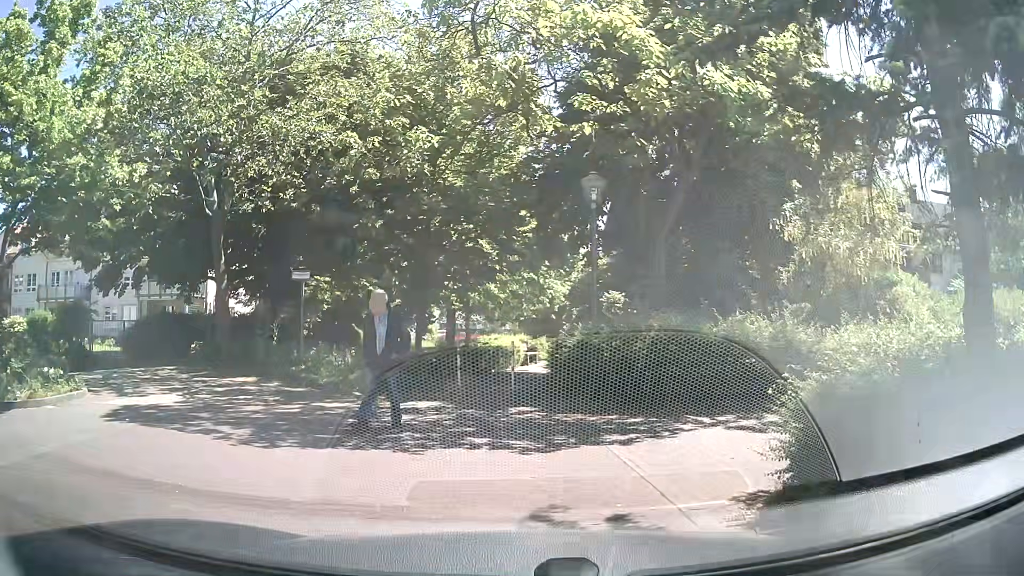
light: Day
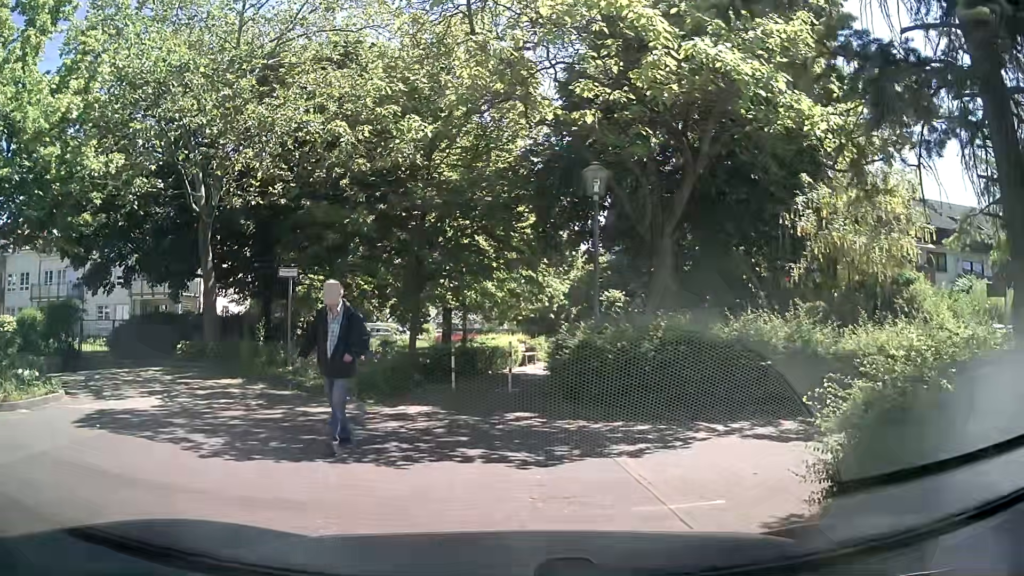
(0.0, +0.8) m; 0°
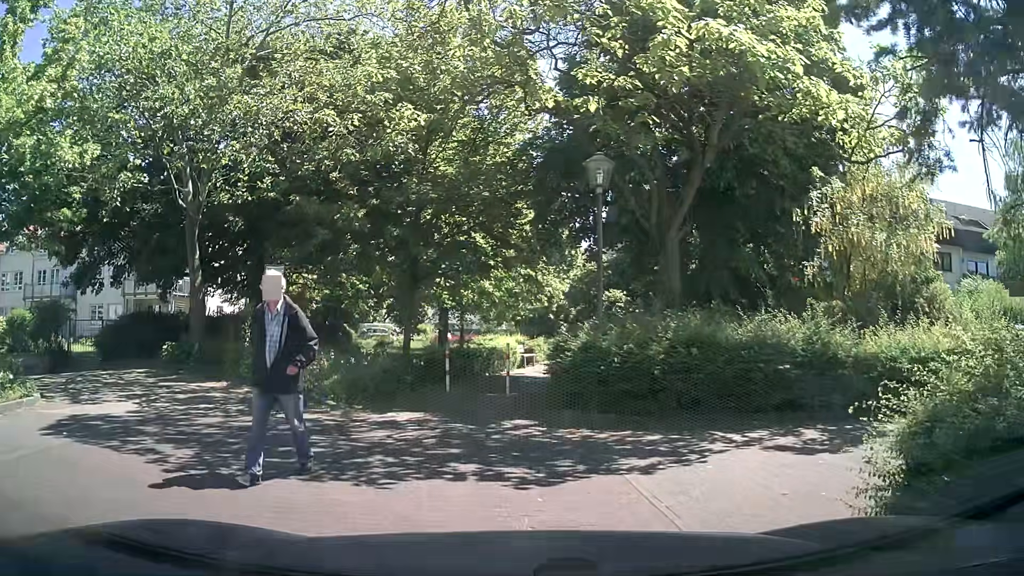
(0.0, +0.8) m; 0°
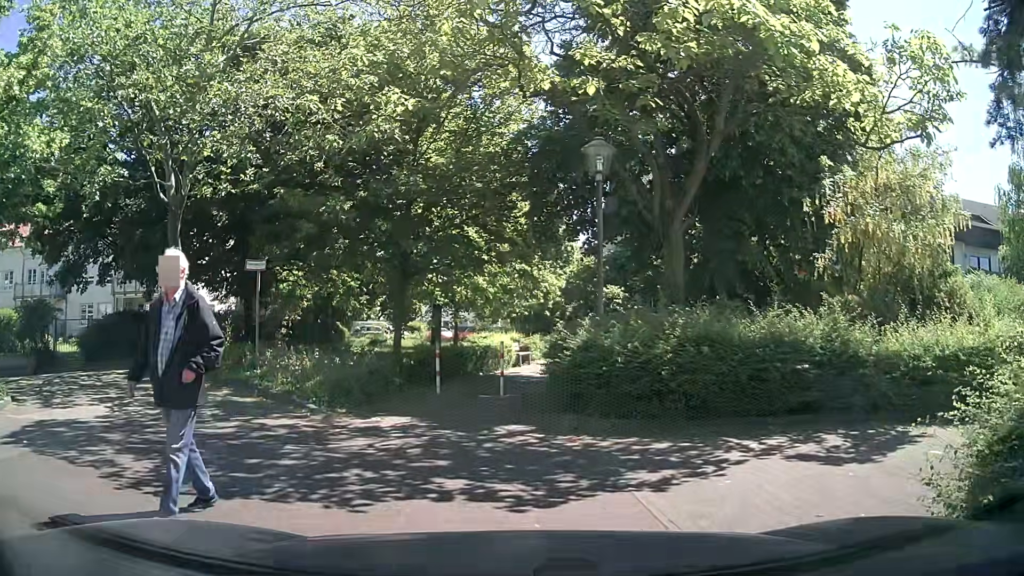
(0.0, +0.8) m; 0°
